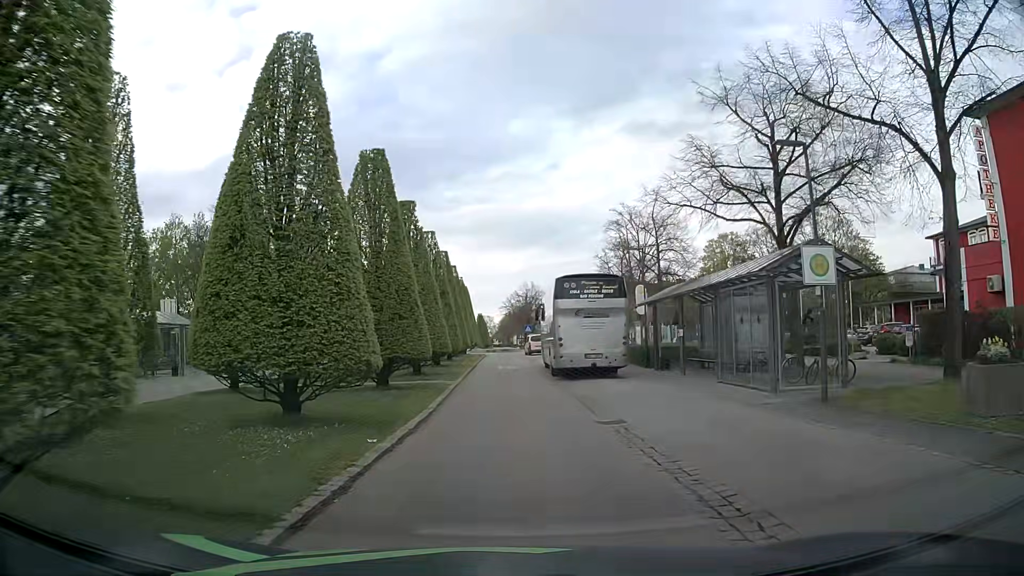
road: residential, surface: asphalt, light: Day
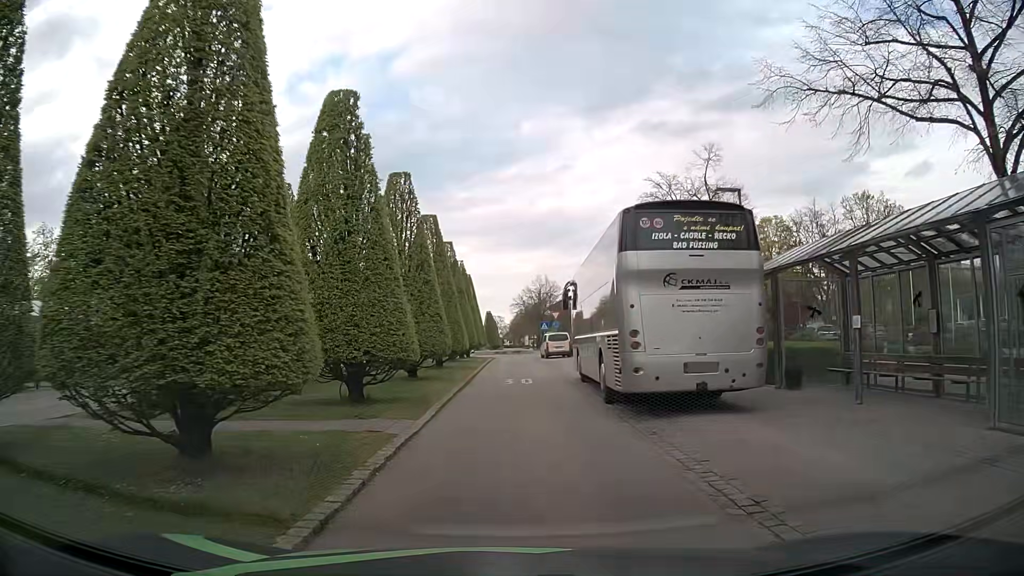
(-0.1, +11.5) m; -3°
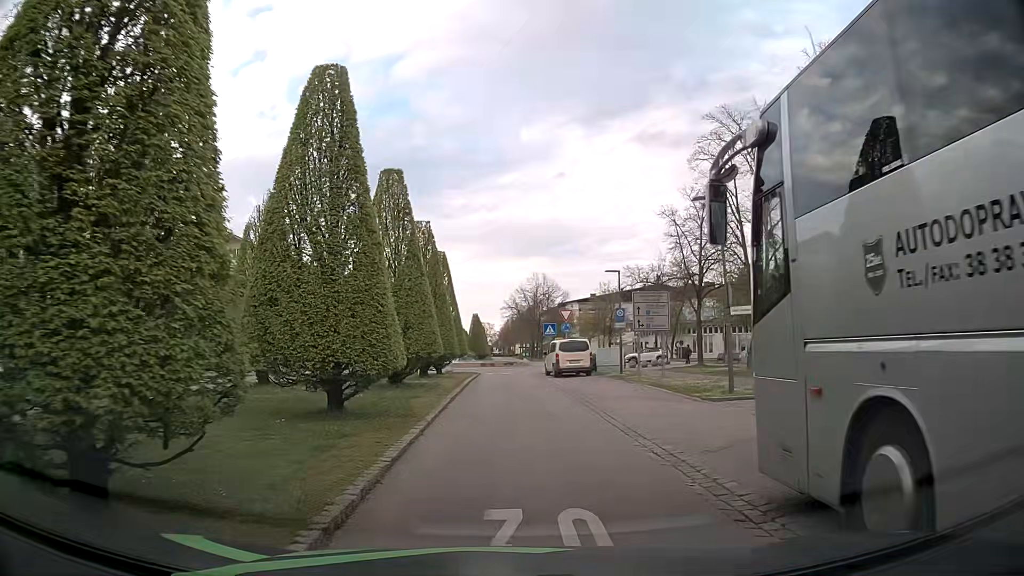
(+0.4, +16.7) m; +2°
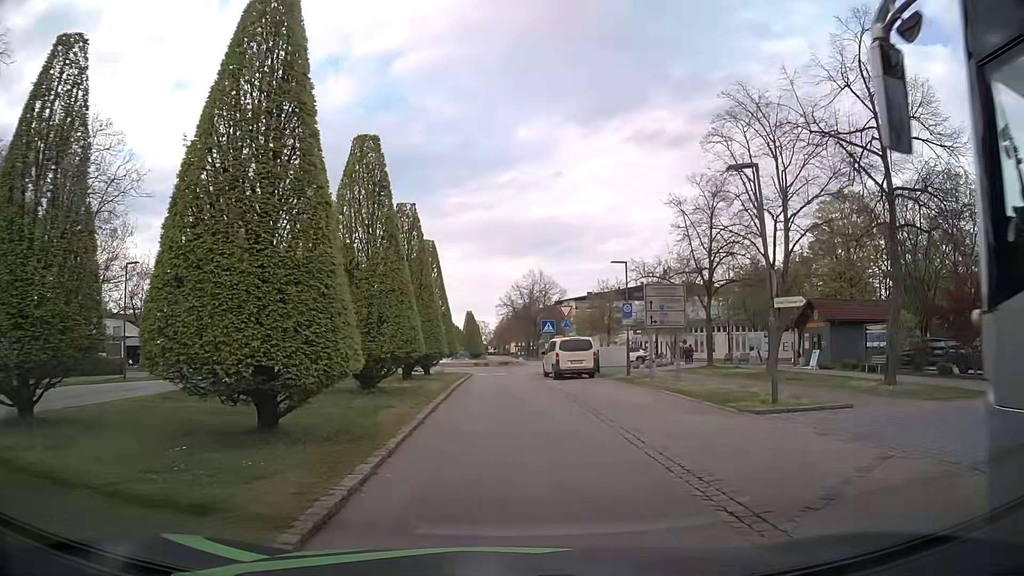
(0.0, +3.3) m; -1°
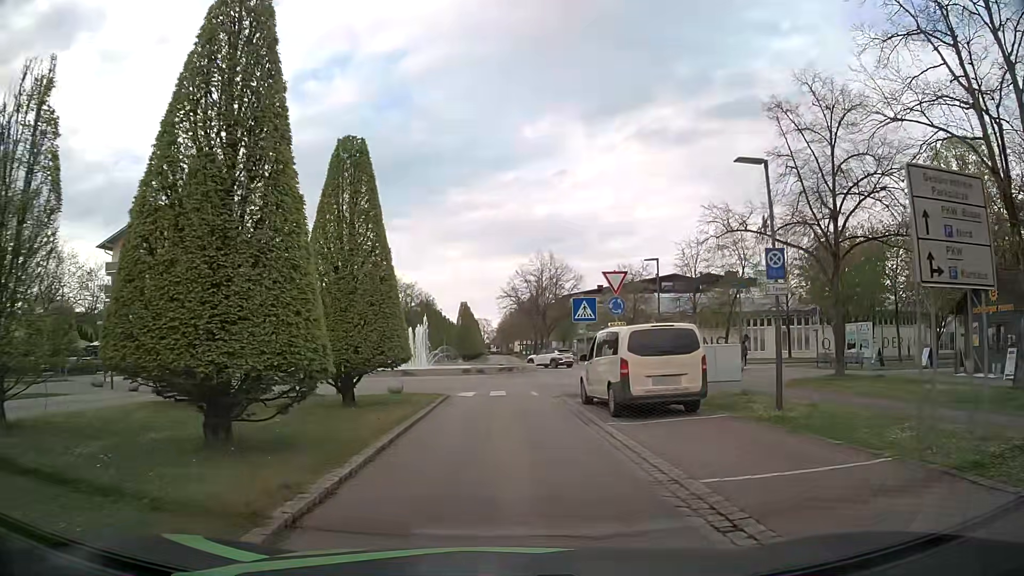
(+0.2, +16.7) m; 0°
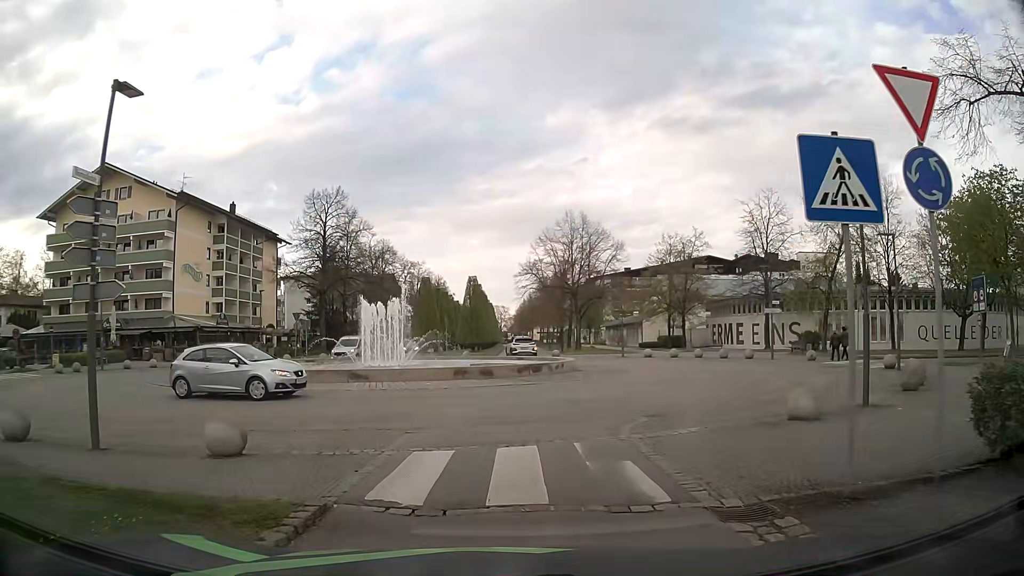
(-0.1, +15.6) m; -2°
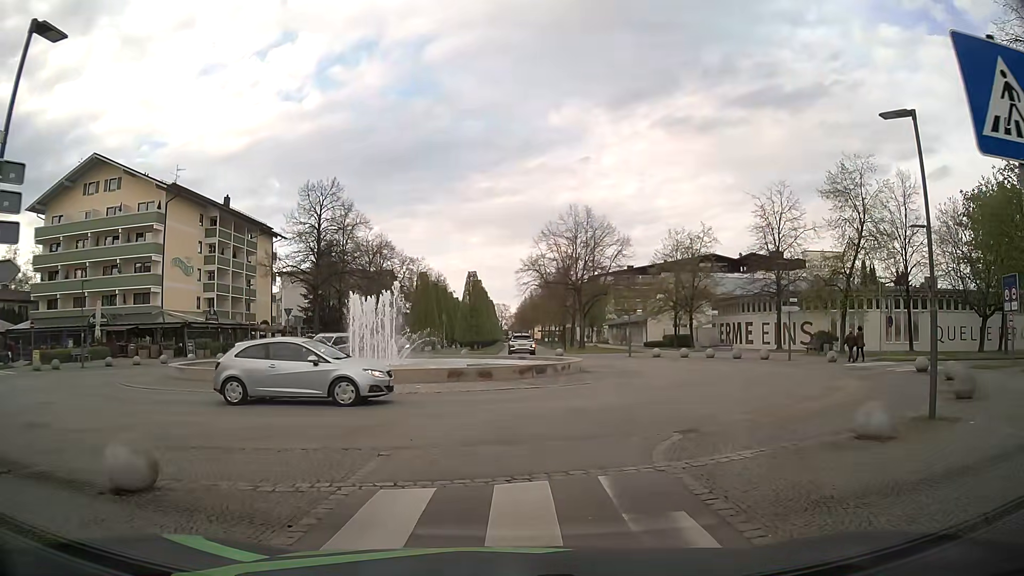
(0.0, +2.3) m; +1°
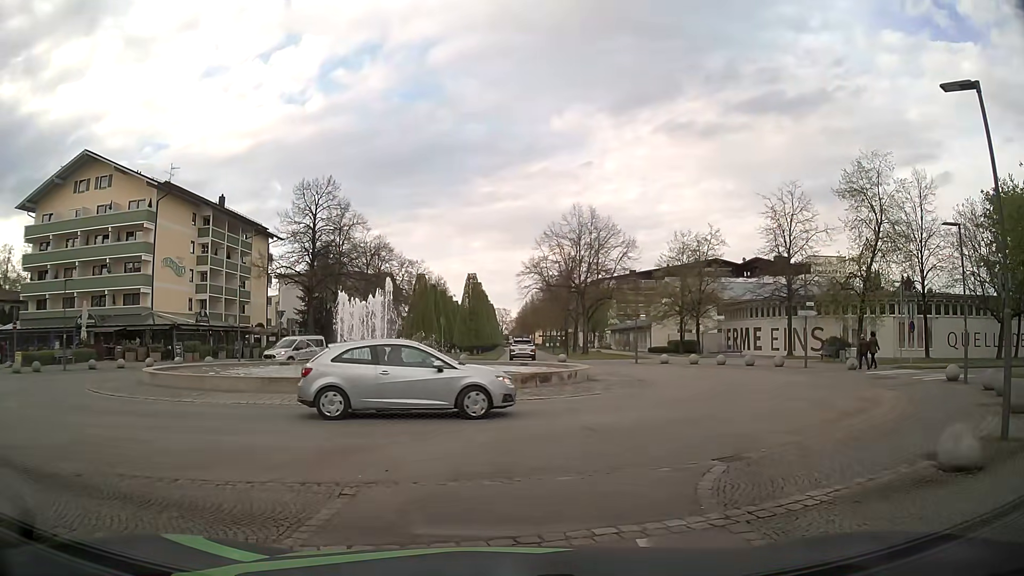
(0.0, +2.0) m; -1°
